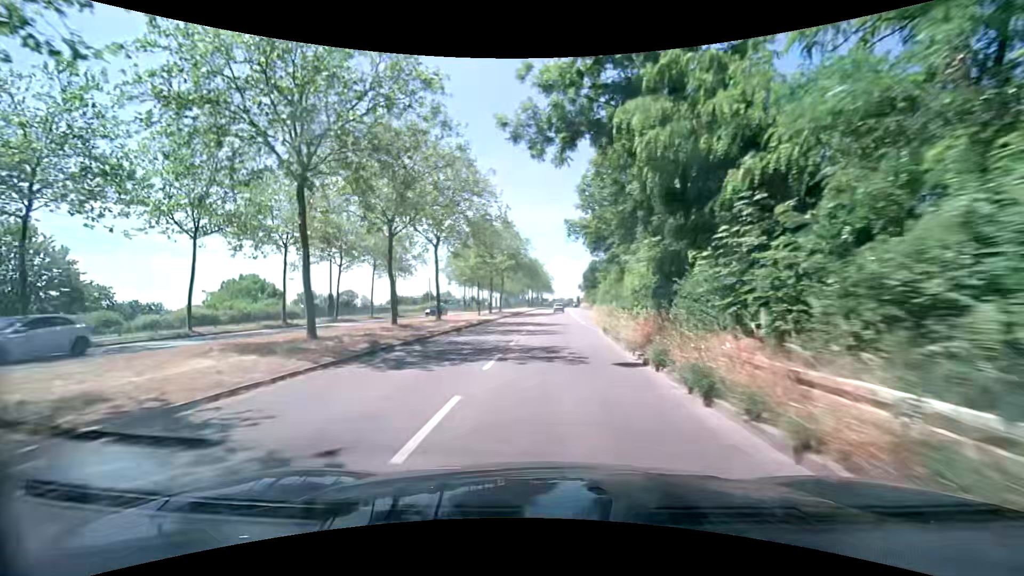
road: secondary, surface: asphalt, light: Day
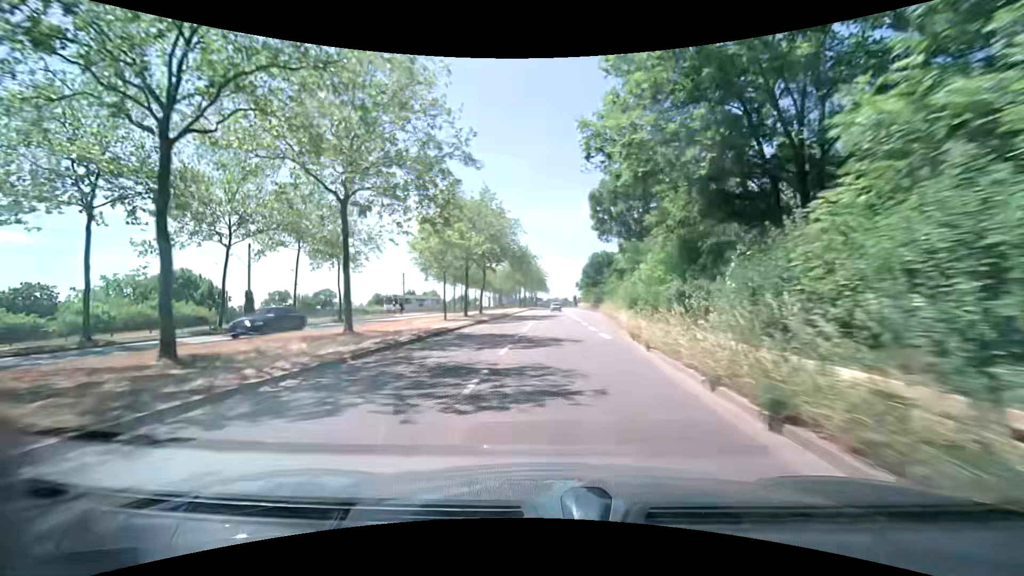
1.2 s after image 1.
(0.0, +15.3) m; +1°
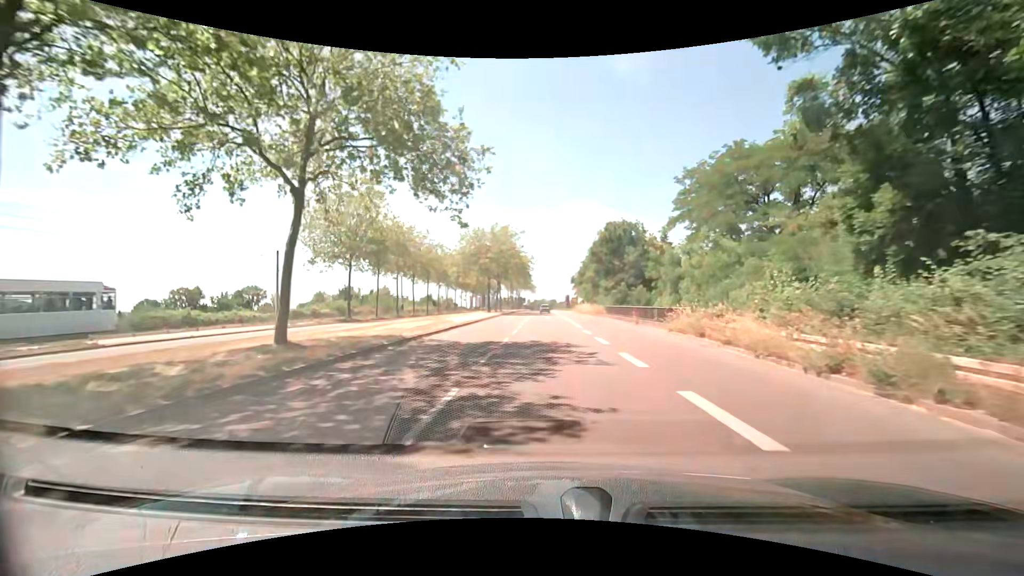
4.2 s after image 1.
(+0.1, +38.2) m; +1°
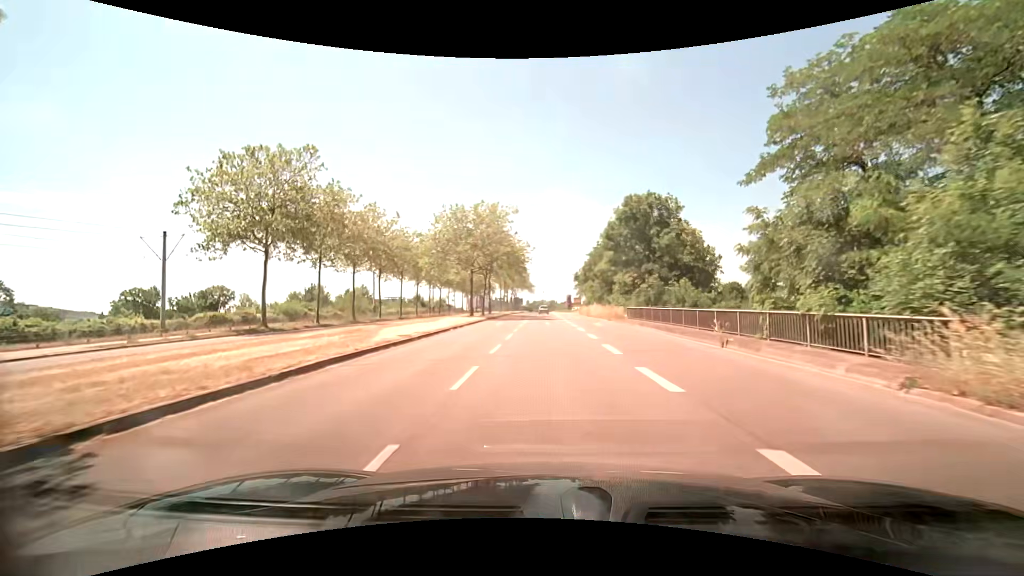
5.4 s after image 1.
(-0.1, +15.0) m; 0°
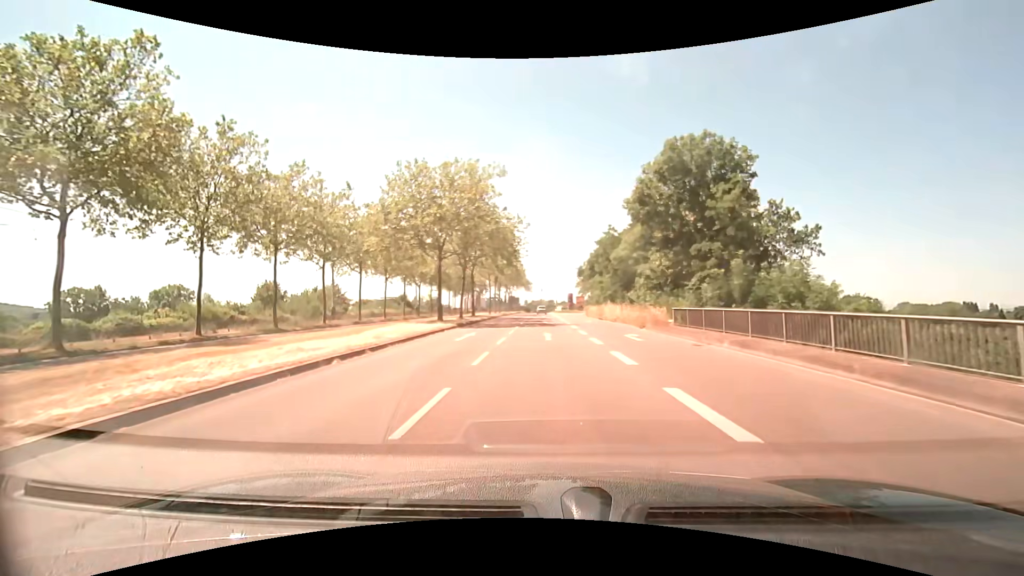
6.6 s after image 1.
(0.0, +14.8) m; 0°
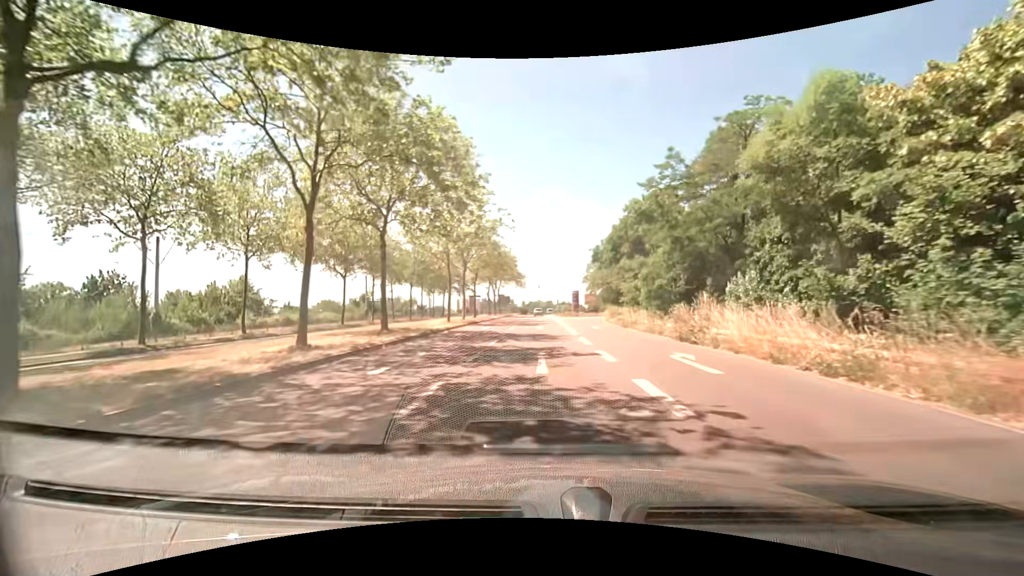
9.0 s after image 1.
(+0.1, +29.0) m; +1°
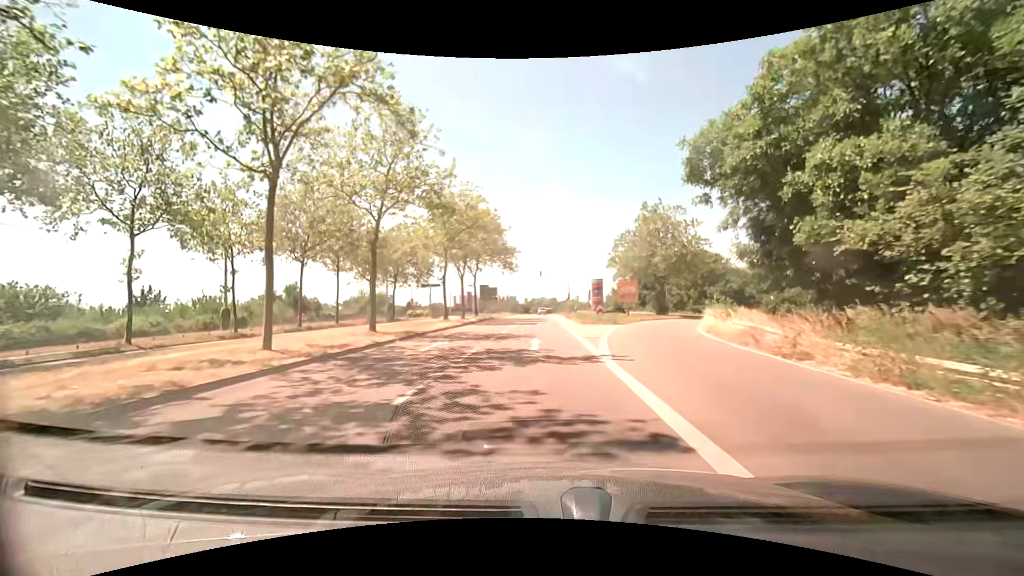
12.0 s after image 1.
(-0.6, +35.4) m; -2°
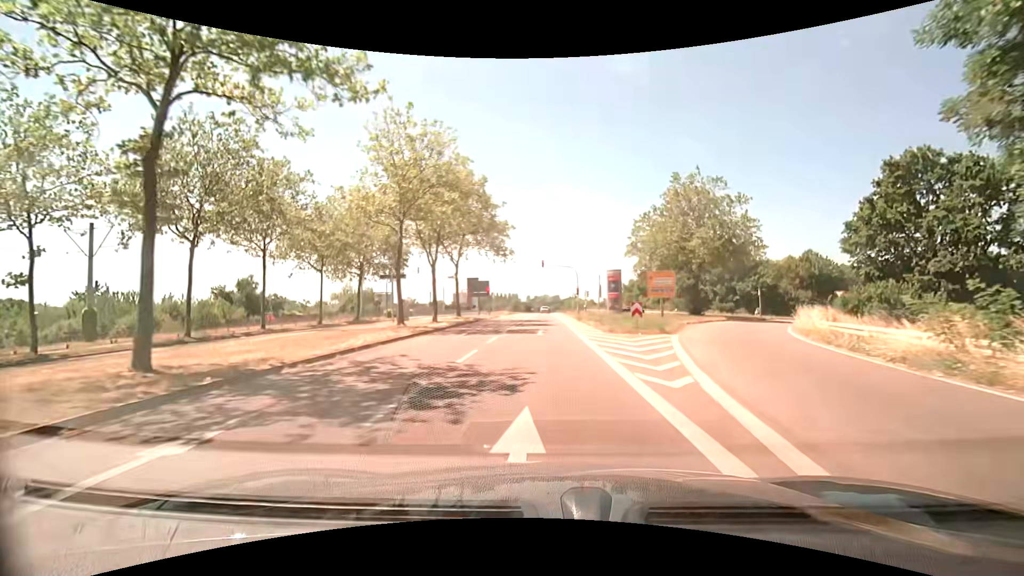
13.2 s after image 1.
(+0.1, +13.2) m; 0°
